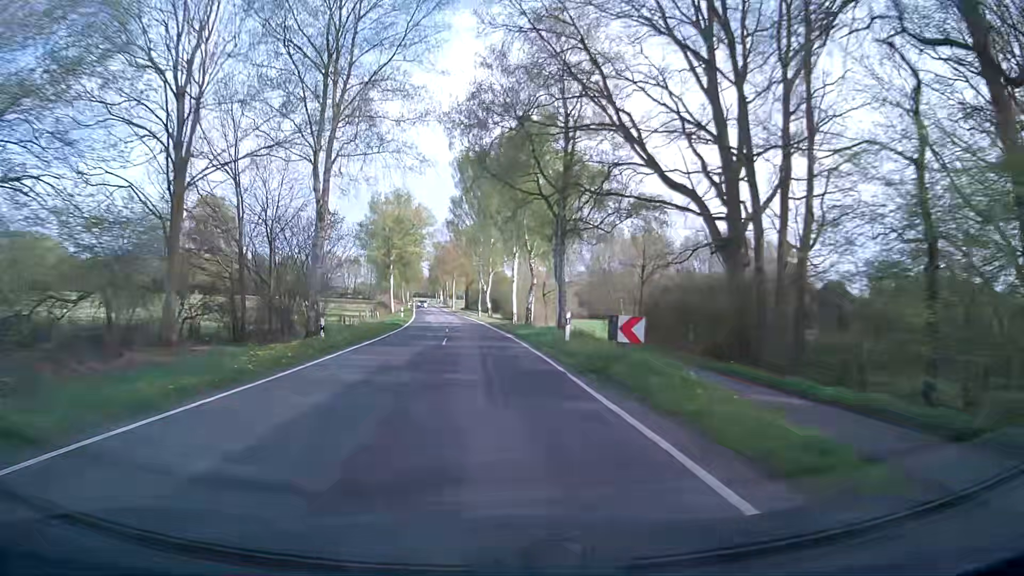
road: secondary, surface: asphalt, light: Day
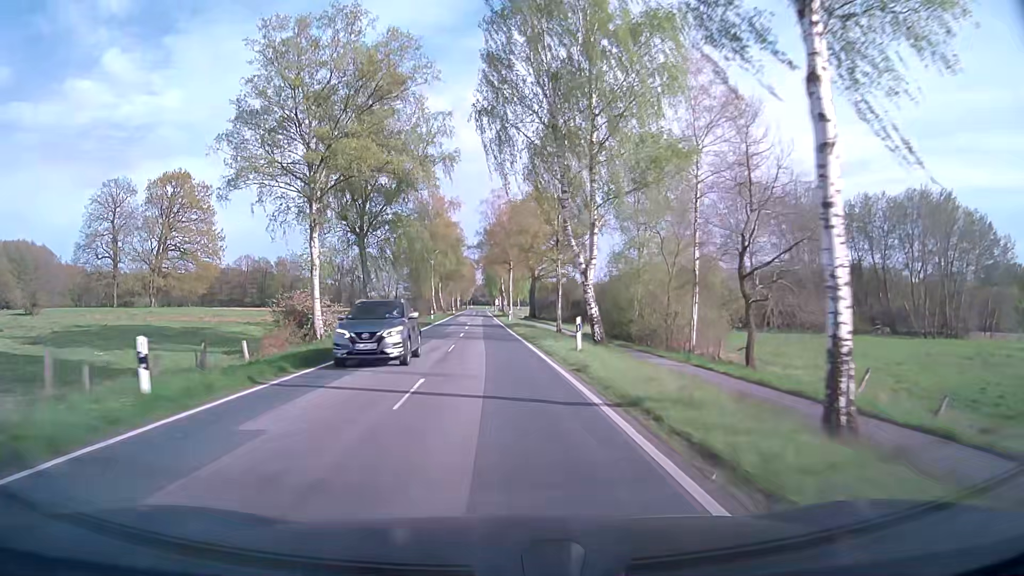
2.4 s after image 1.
(-2.6, +49.9) m; -5°
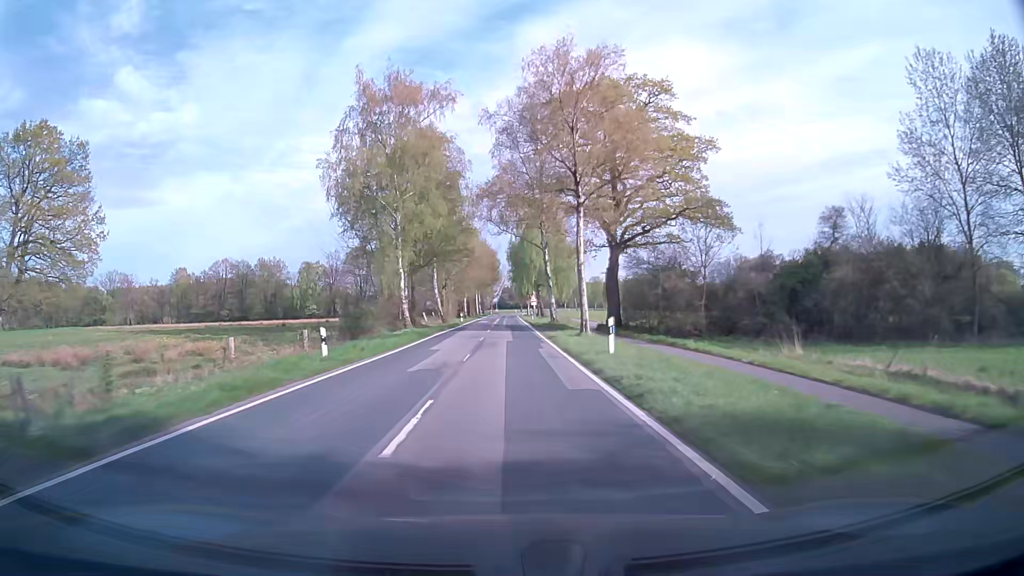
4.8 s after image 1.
(-1.6, +49.6) m; -2°
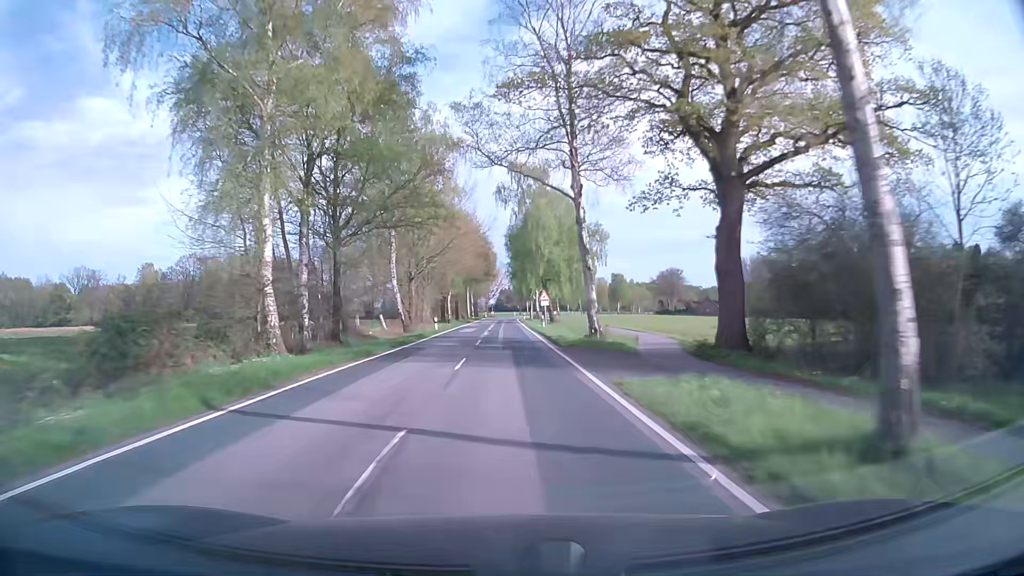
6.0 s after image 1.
(0.0, +24.6) m; 0°
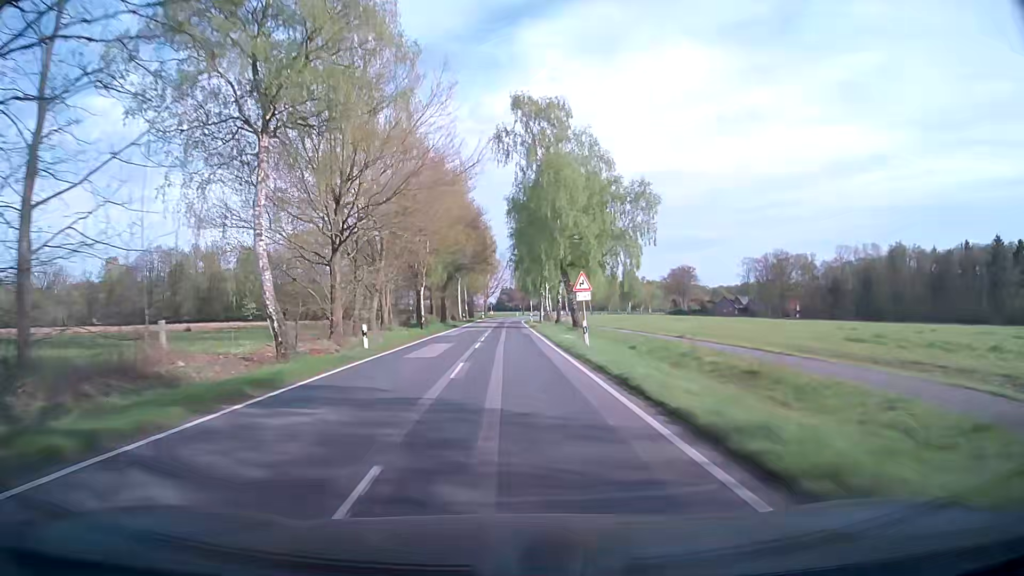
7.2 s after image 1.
(0.0, +24.6) m; 0°
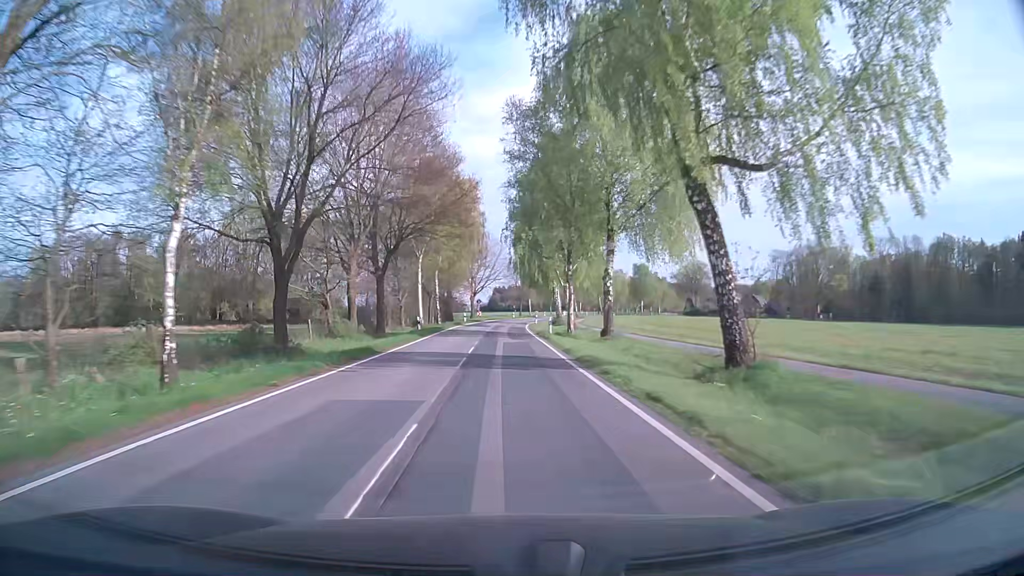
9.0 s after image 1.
(0.0, +37.1) m; 0°
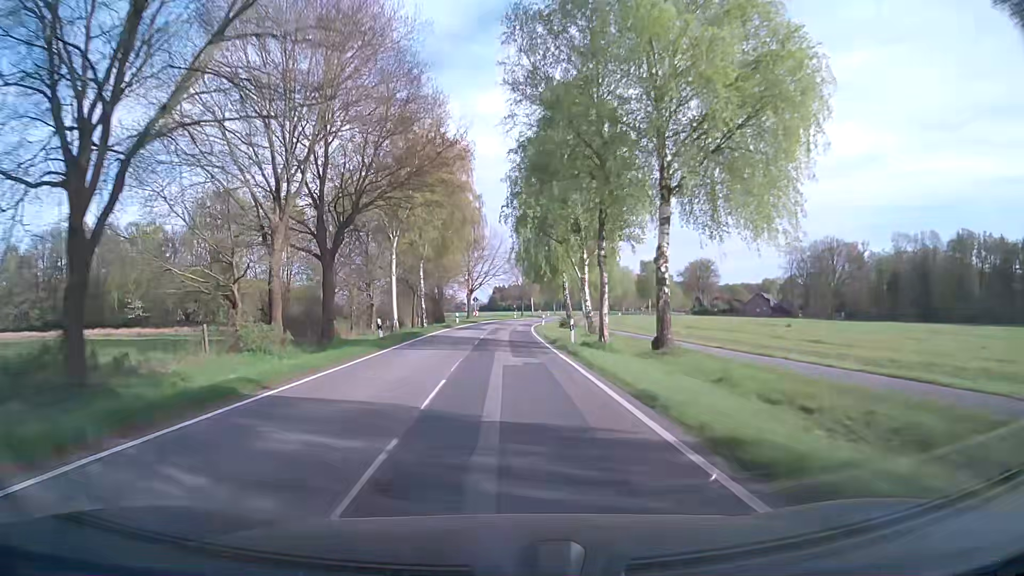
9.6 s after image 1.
(+0.1, +12.5) m; 0°
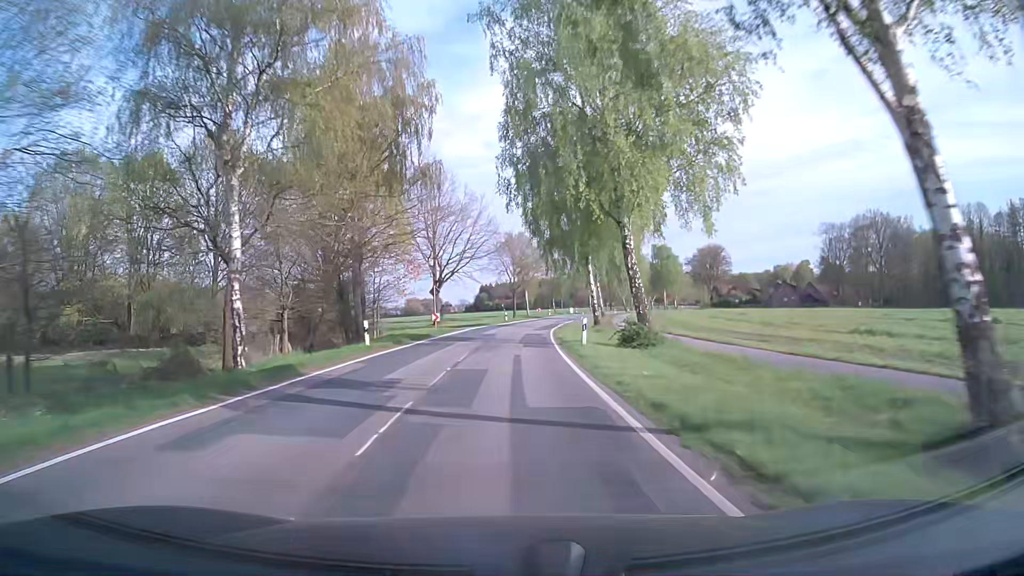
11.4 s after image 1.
(+0.4, +37.2) m; +1°
(0, +10) (0, +20) (0, +30) (+1, +40) (+2, +50) (+3, +60) (+4, +70) (+6, +80) (+8, +90) (+10, +99) m
